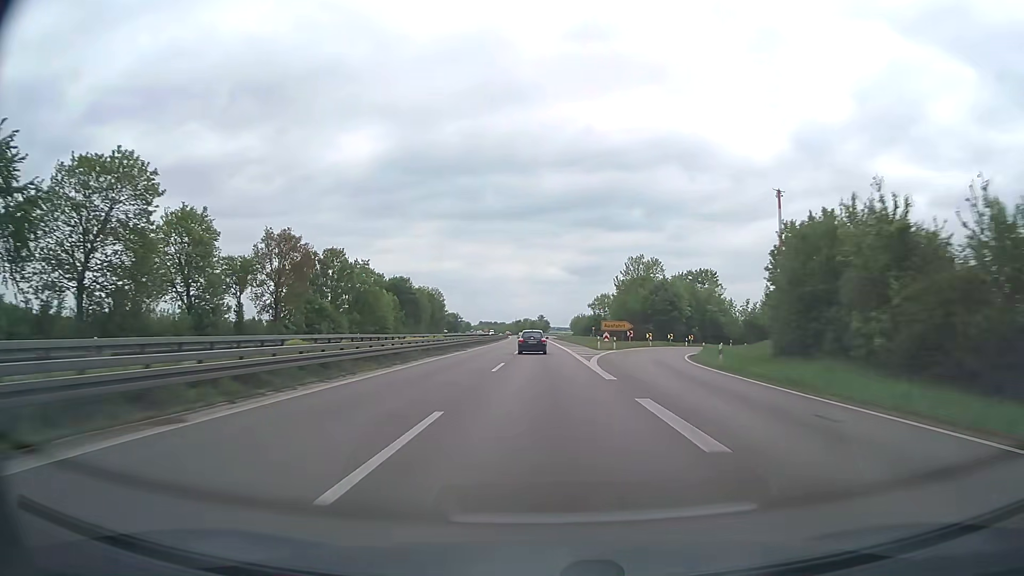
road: trunk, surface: asphalt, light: Day
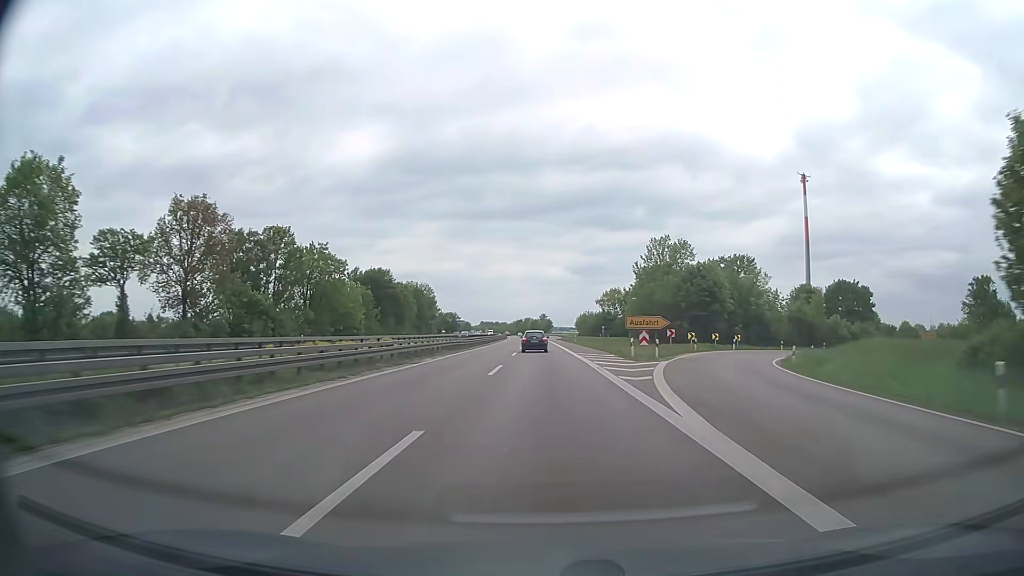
(0.0, +20.2) m; 0°
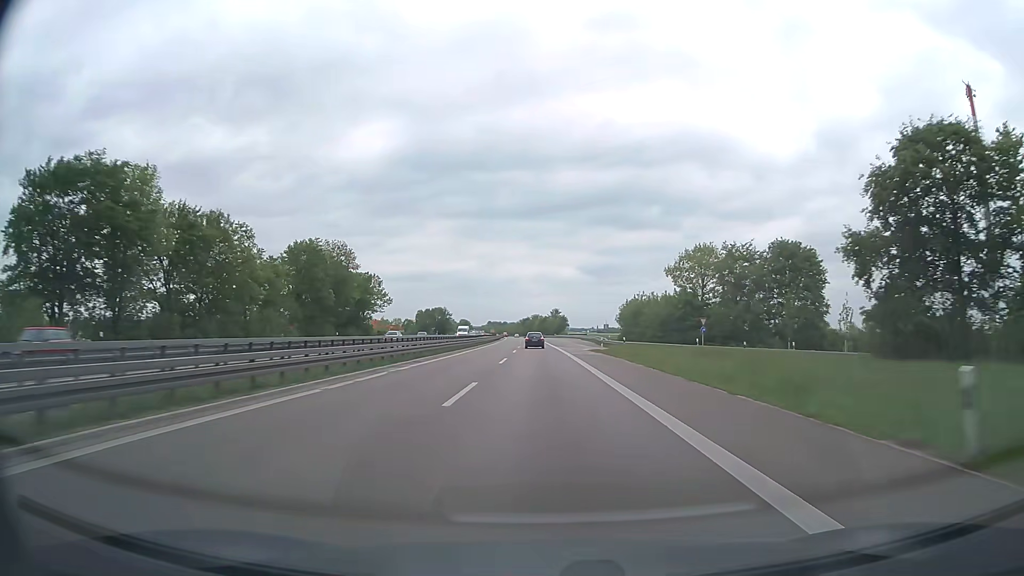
(-0.6, +80.9) m; -1°
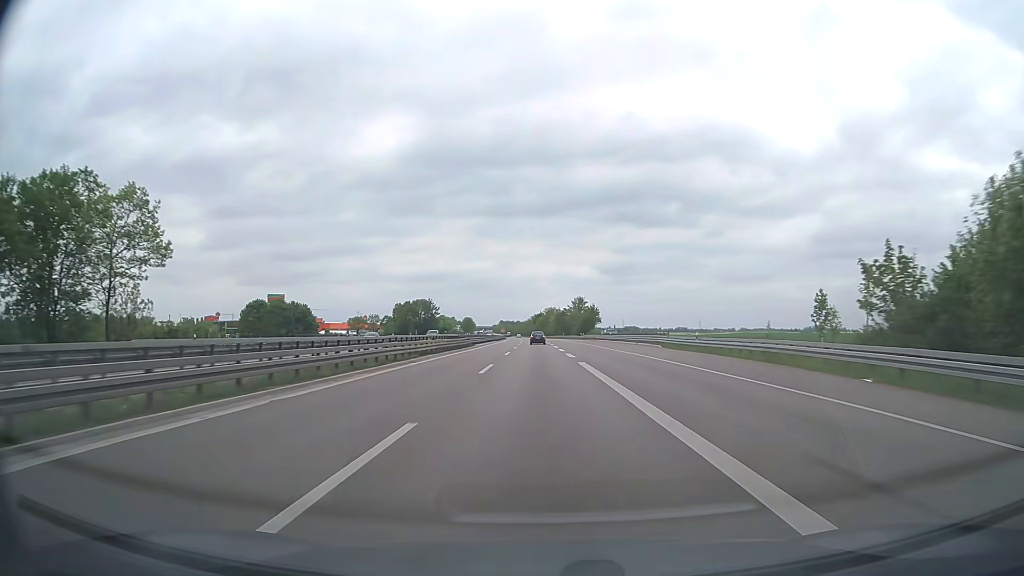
(-0.9, +80.9) m; -1°
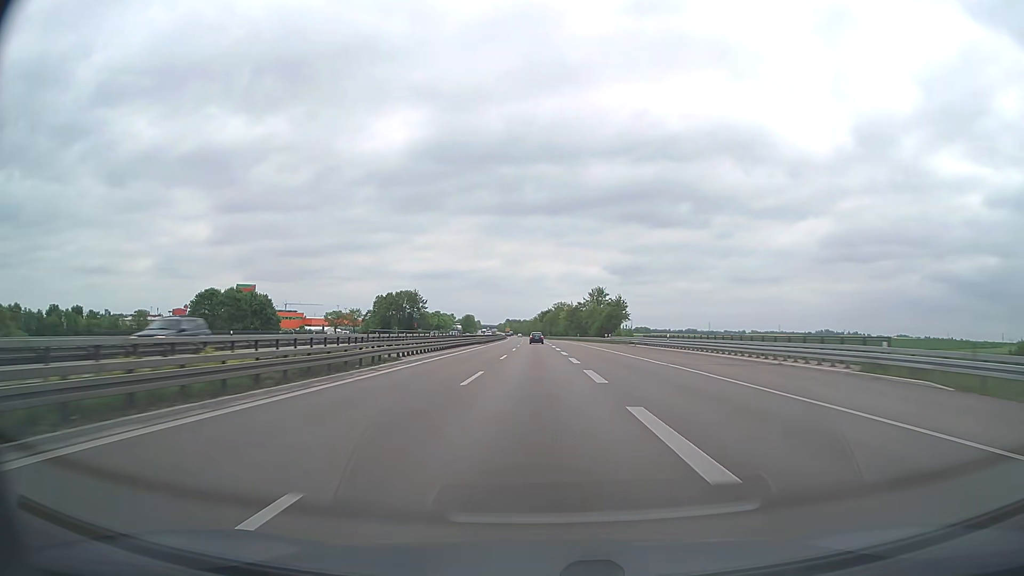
(-0.2, +40.5) m; -1°
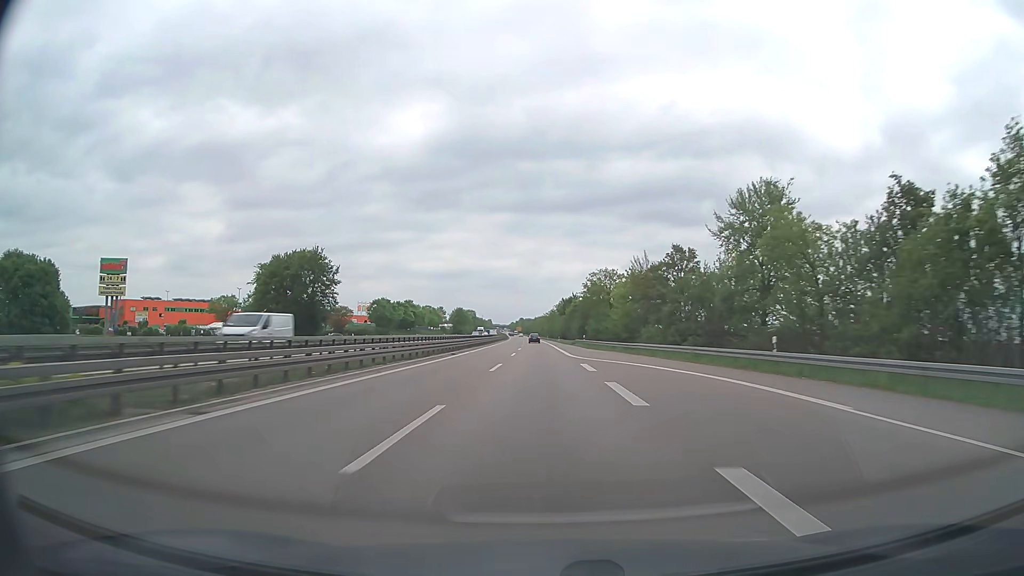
(-1.3, +101.3) m; -1°
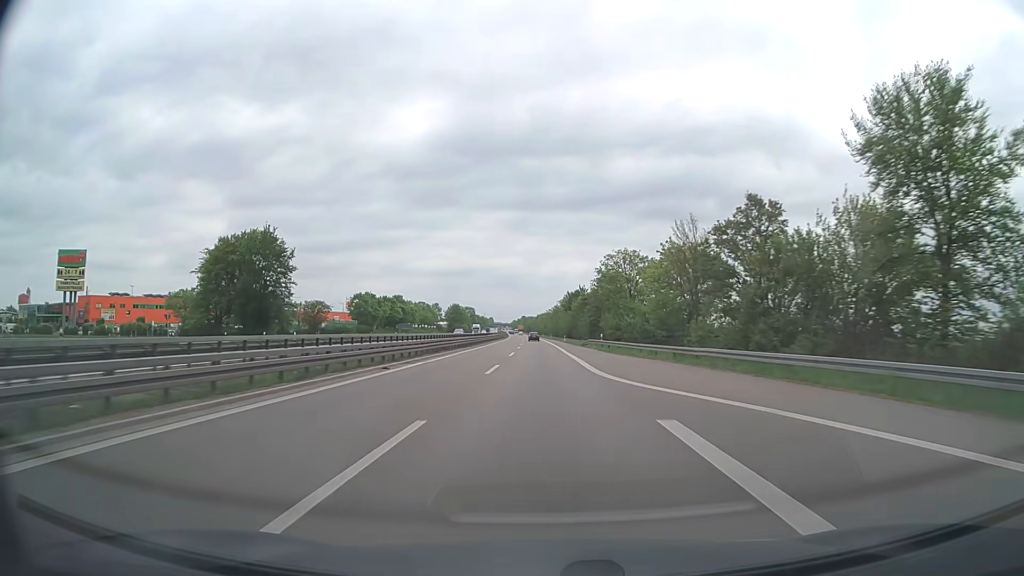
(0.0, +20.3) m; 0°
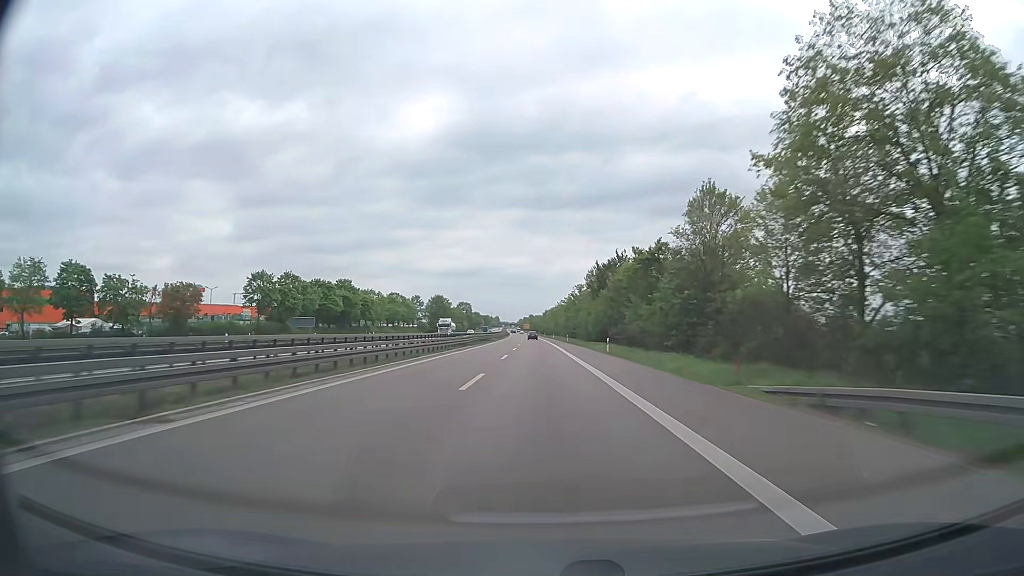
(-0.5, +61.0) m; -1°
(0, +10) (0, +20) (0, +30) (0, +40) (0, +50) (-1, +60) (-1, +70) (-1, +80) (-1, +90) (-1, +100) m
